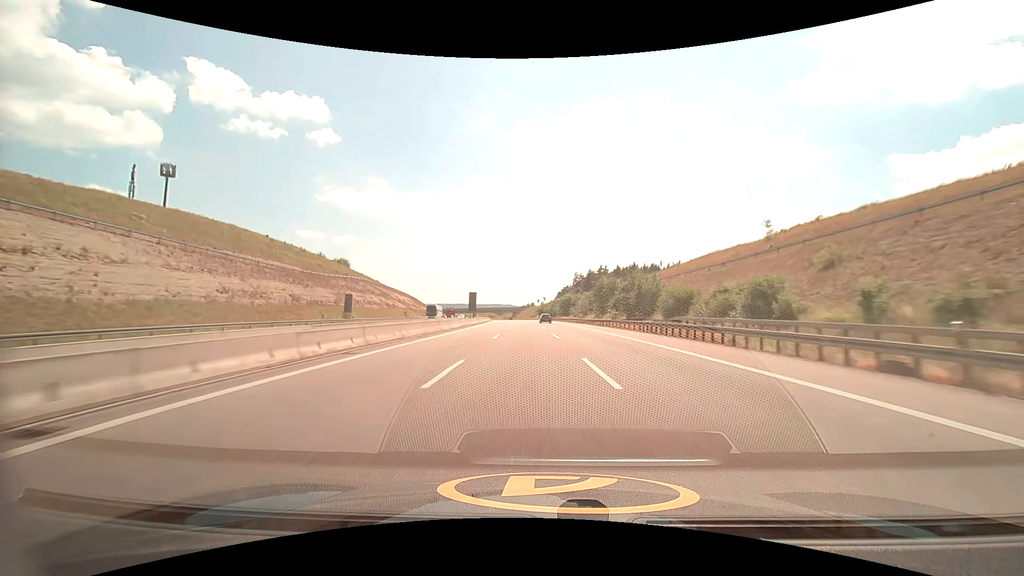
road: motorway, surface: asphalt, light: Day
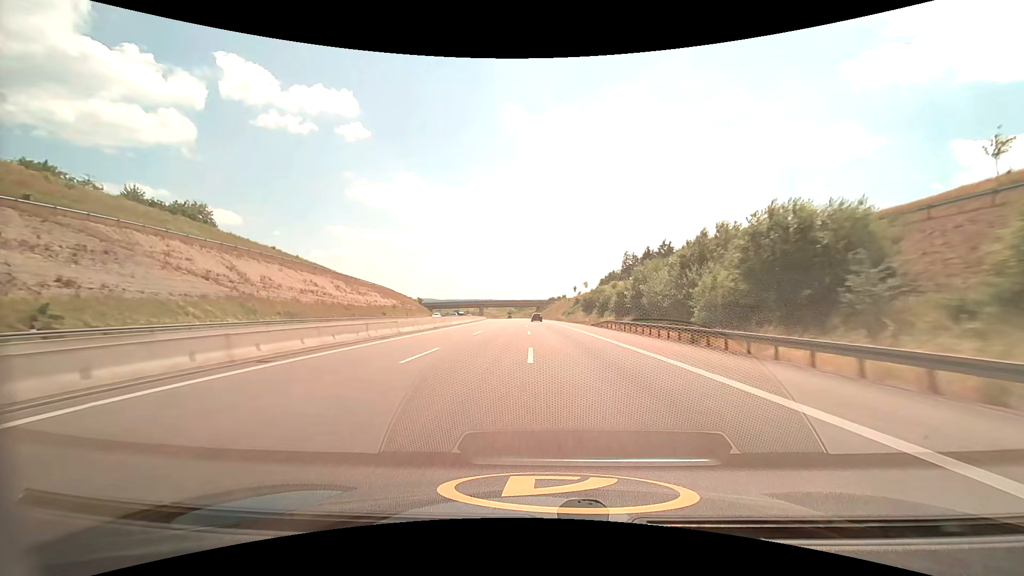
(-2.8, +103.2) m; -3°
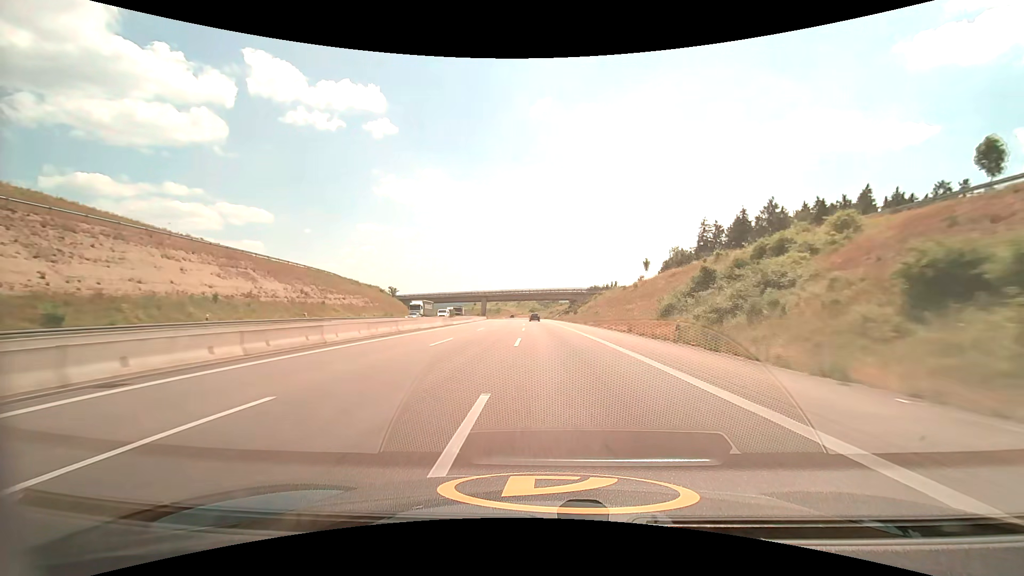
(-2.2, +82.7) m; -3°
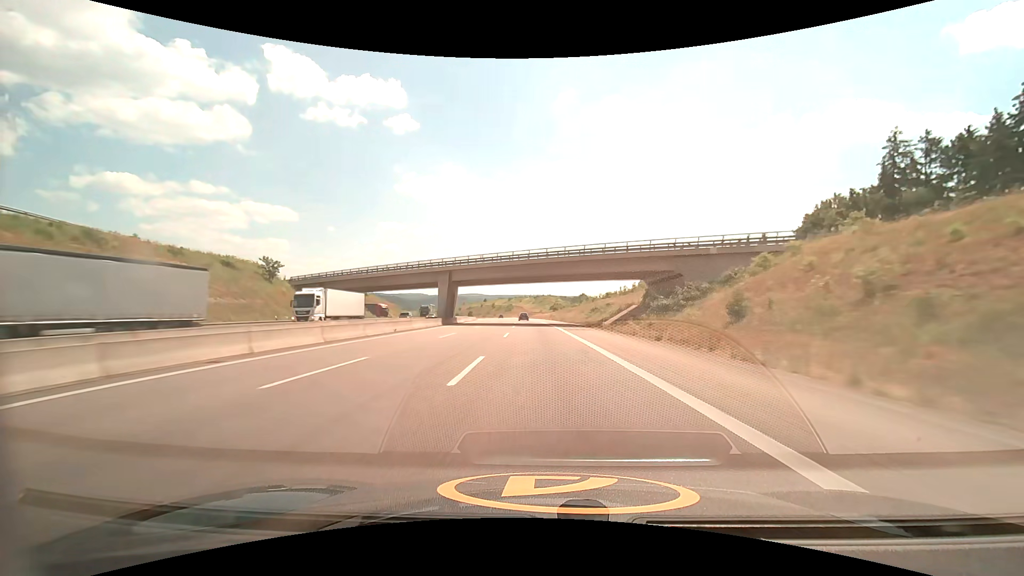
(-1.4, +82.7) m; -2°
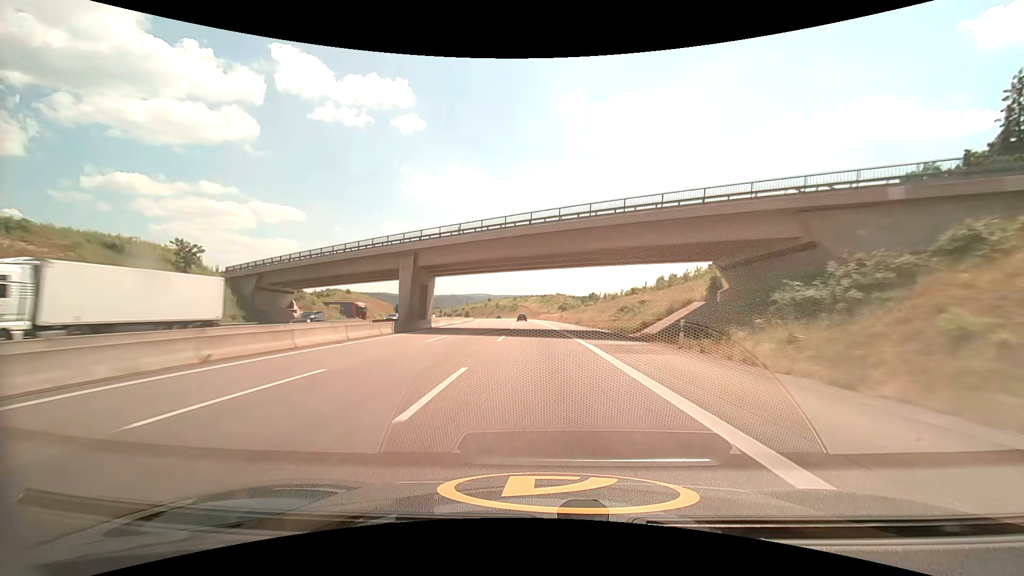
(-0.1, +20.7) m; -1°
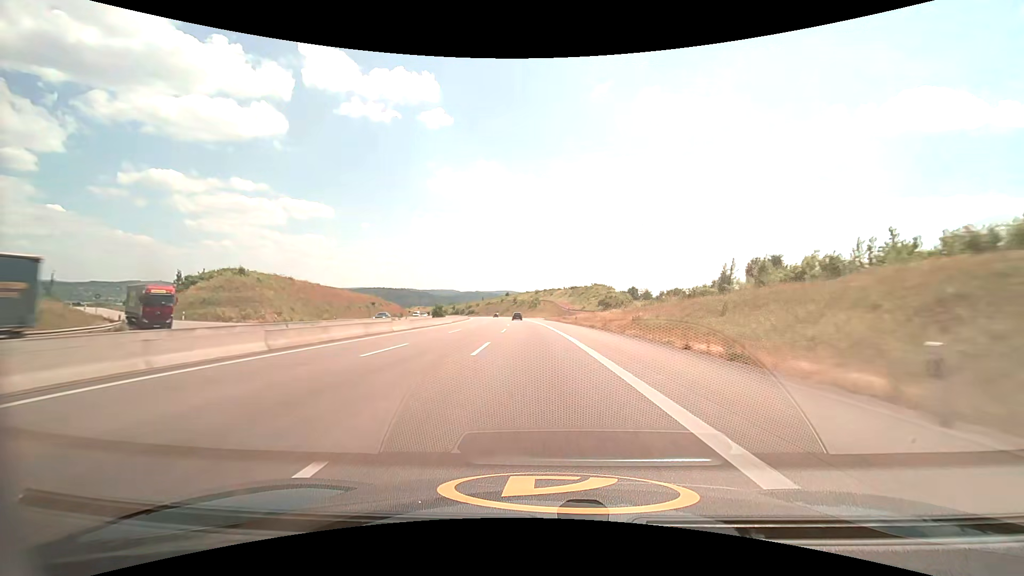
(-1.4, +62.0) m; -3°
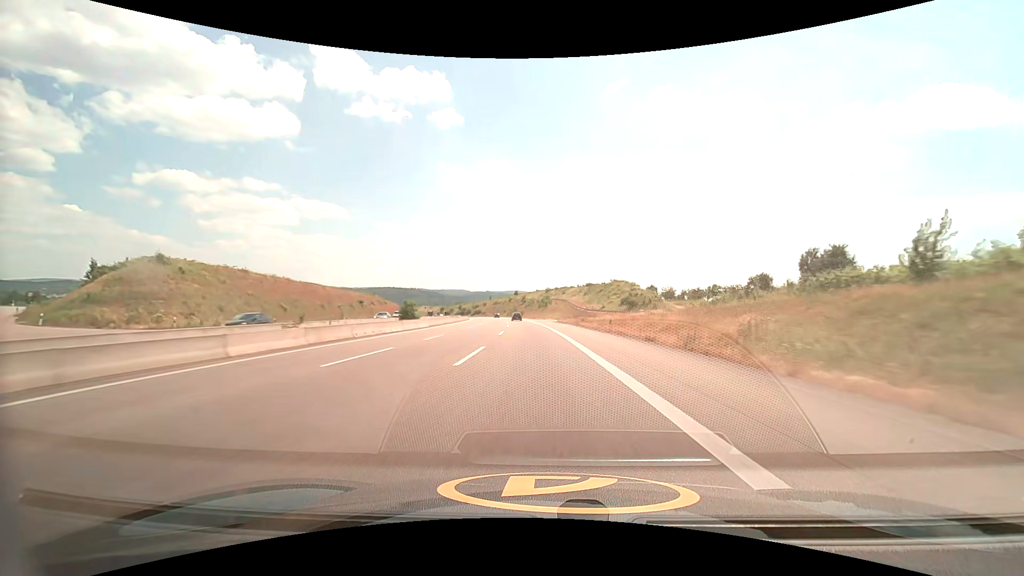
(-0.3, +20.6) m; -1°
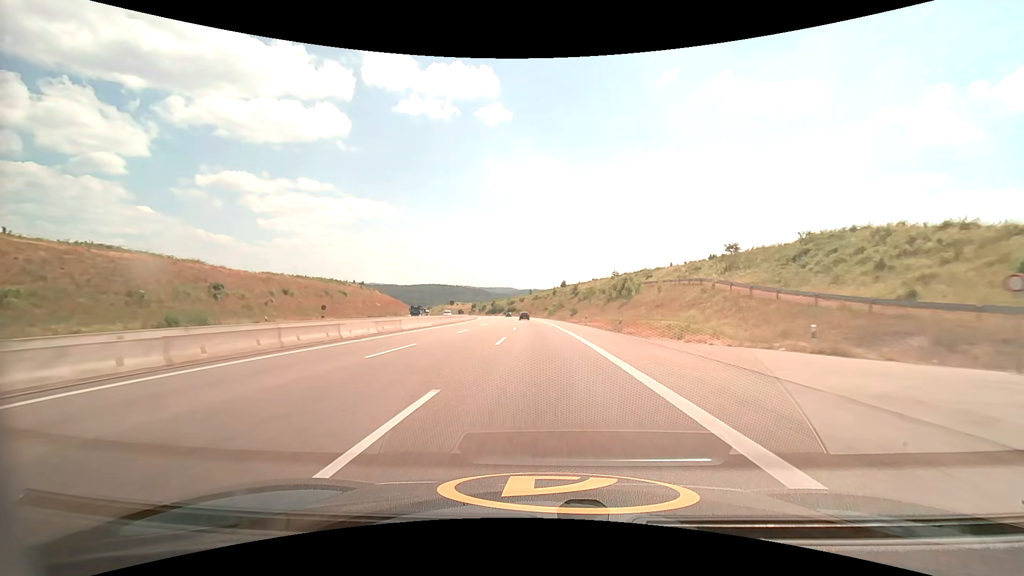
(-3.7, +81.8) m; -5°
(0, +10) (0, +20) (0, +30) (-1, +40) (-1, +50) (-2, +60) (-2, +70) (-3, +80) (-4, +90) (-4, +100) m
